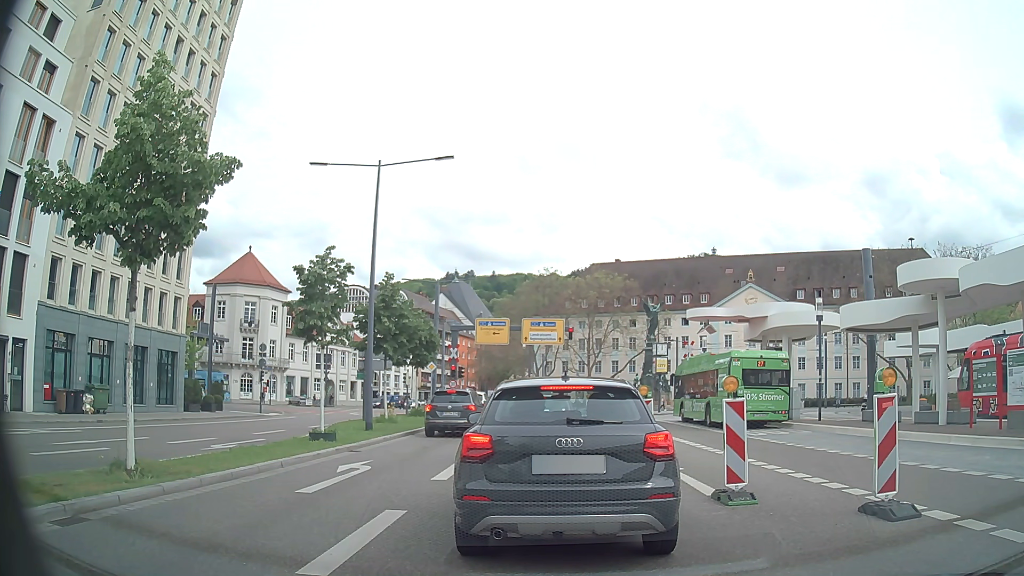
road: primary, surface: asphalt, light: Day
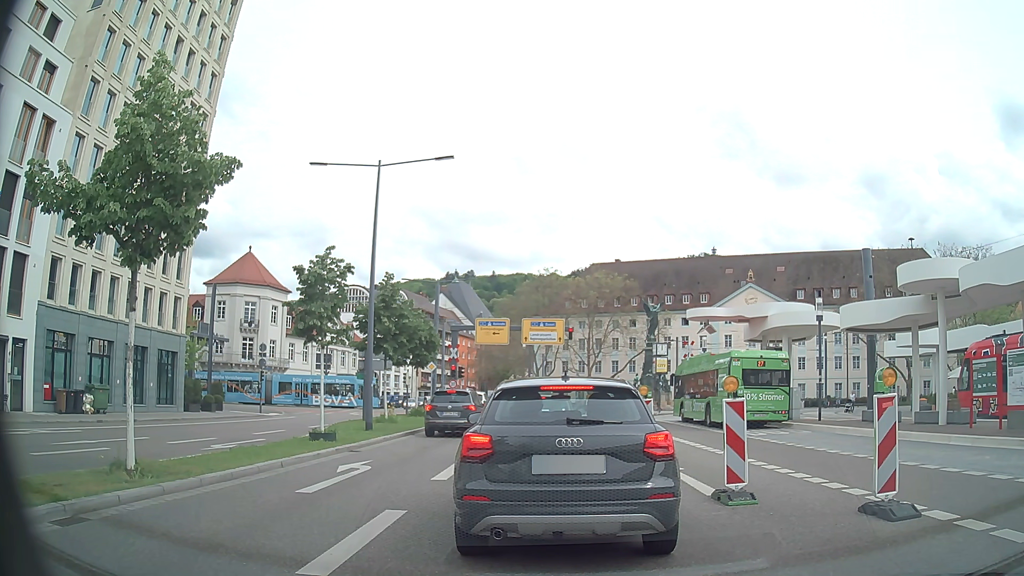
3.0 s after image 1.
(0.0, 0.0) m; 0°
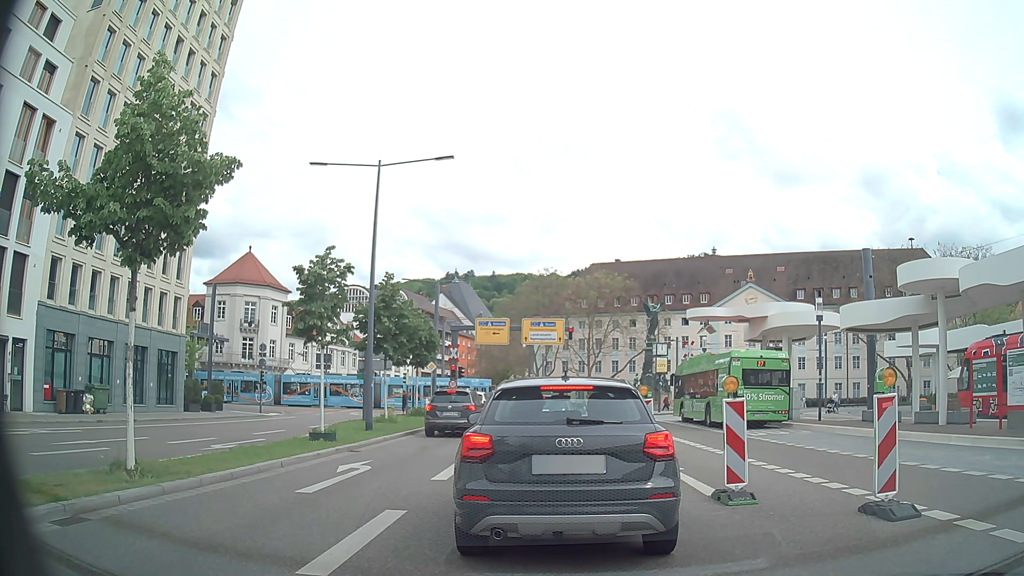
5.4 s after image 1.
(0.0, 0.0) m; 0°
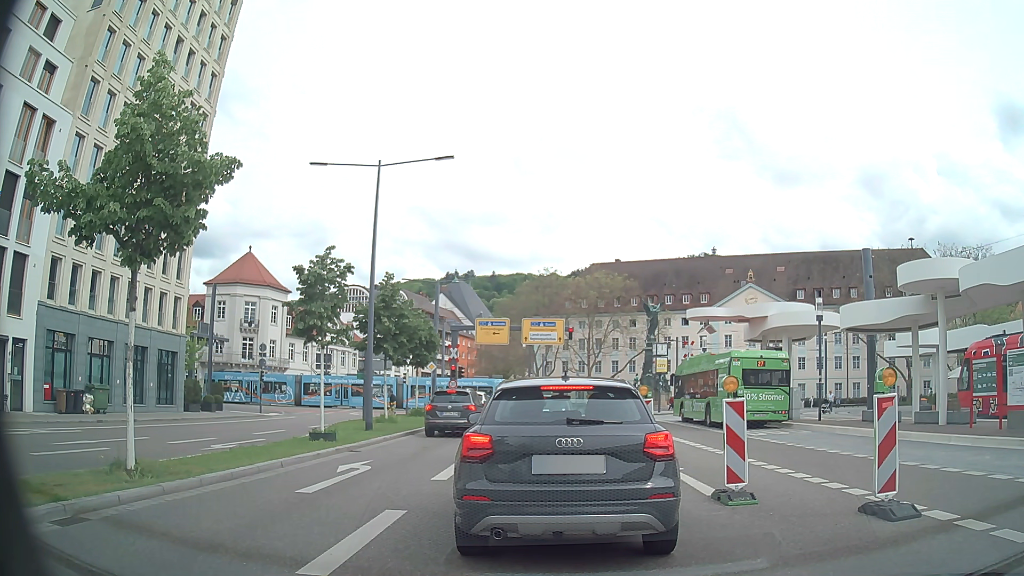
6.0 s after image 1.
(0.0, 0.0) m; 0°
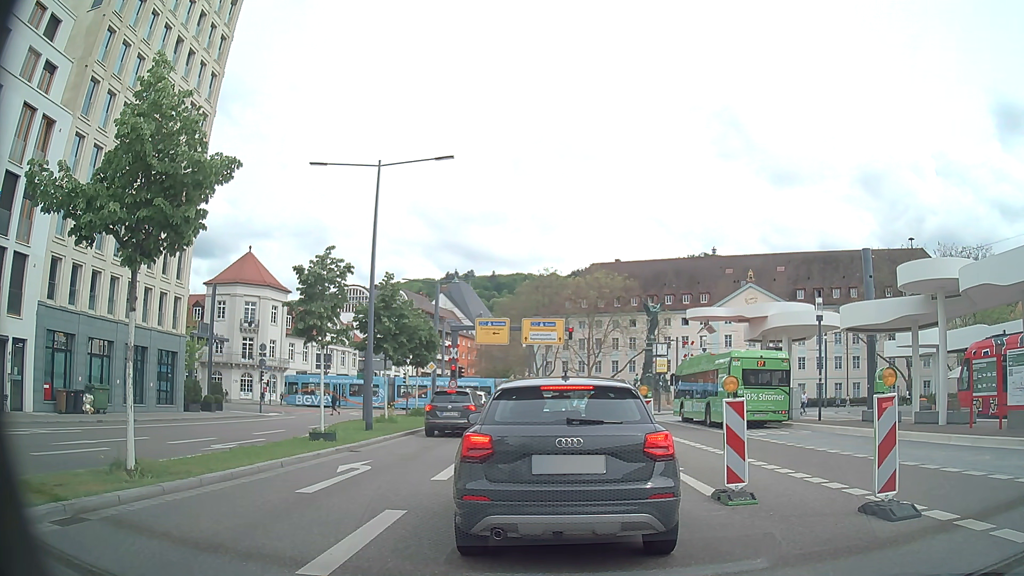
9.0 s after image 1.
(0.0, 0.0) m; 0°
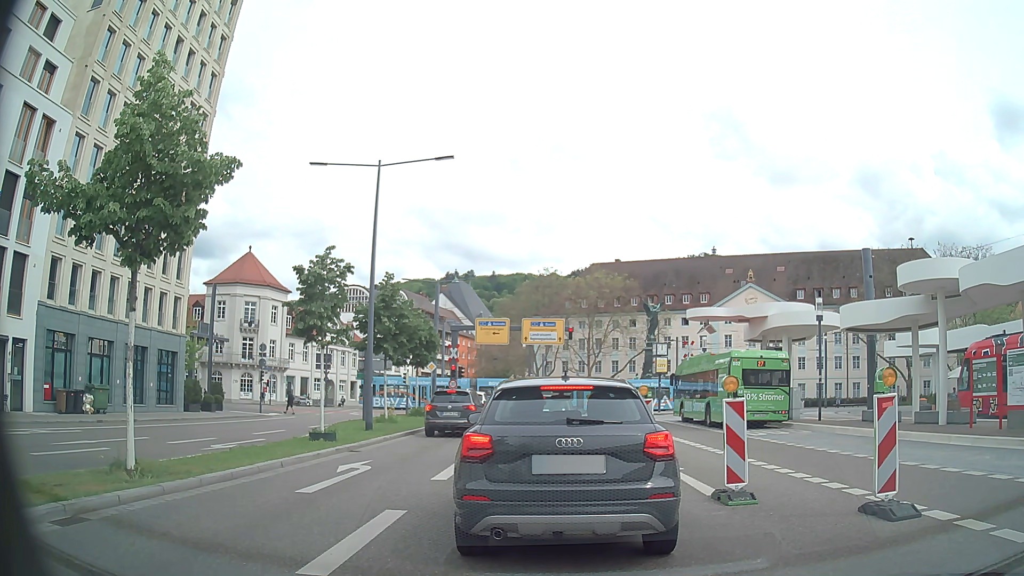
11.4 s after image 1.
(0.0, 0.0) m; 0°
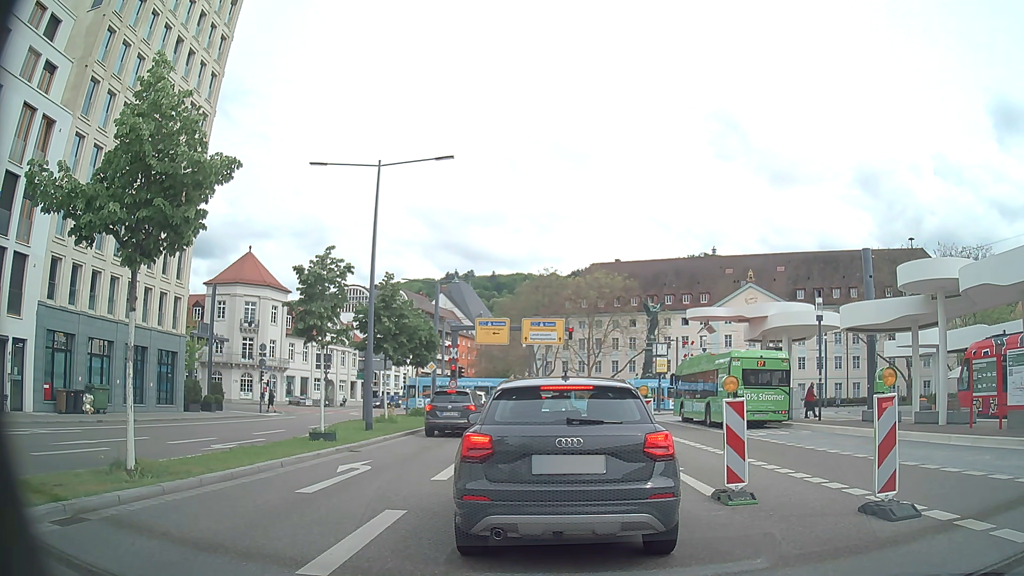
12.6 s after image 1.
(0.0, 0.0) m; 0°
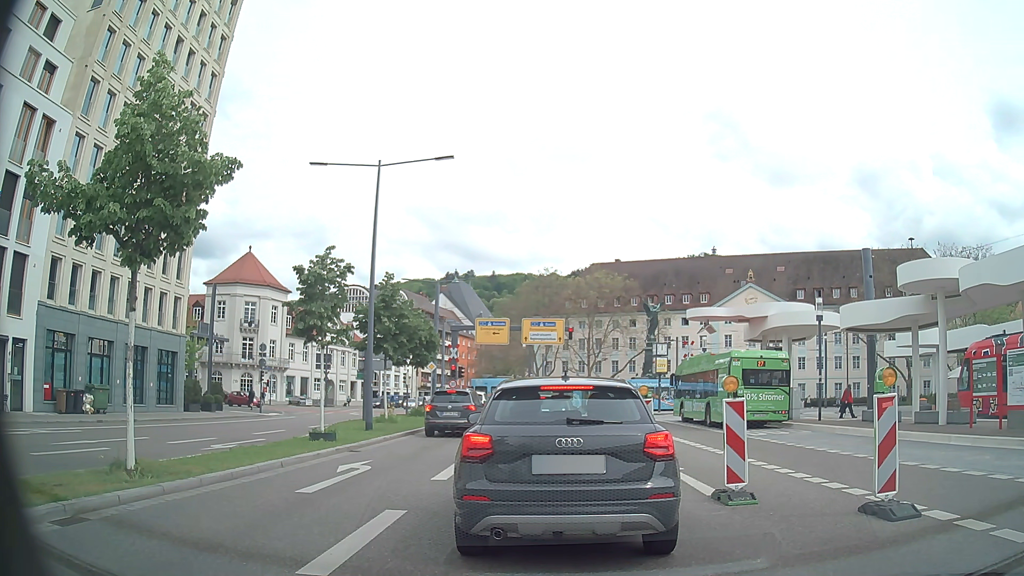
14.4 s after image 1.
(0.0, 0.0) m; 0°
(0, +10) (0, +20) (-1, +30) (-1, +40) (-2, +50) (-4, +60) (-6, +70) (-8, +79) (-11, +89) (-12, +99) m
